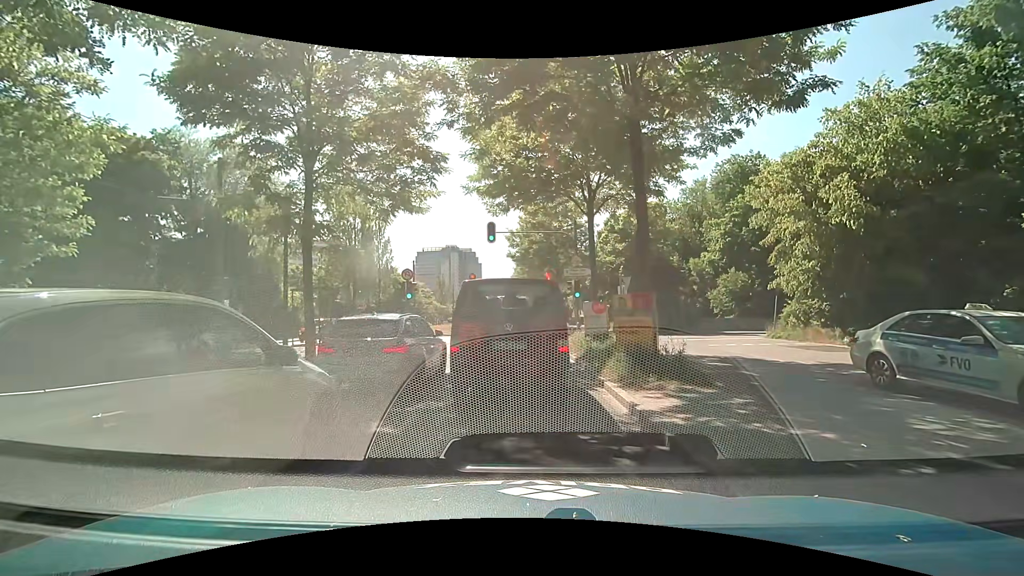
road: secondary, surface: asphalt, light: Day
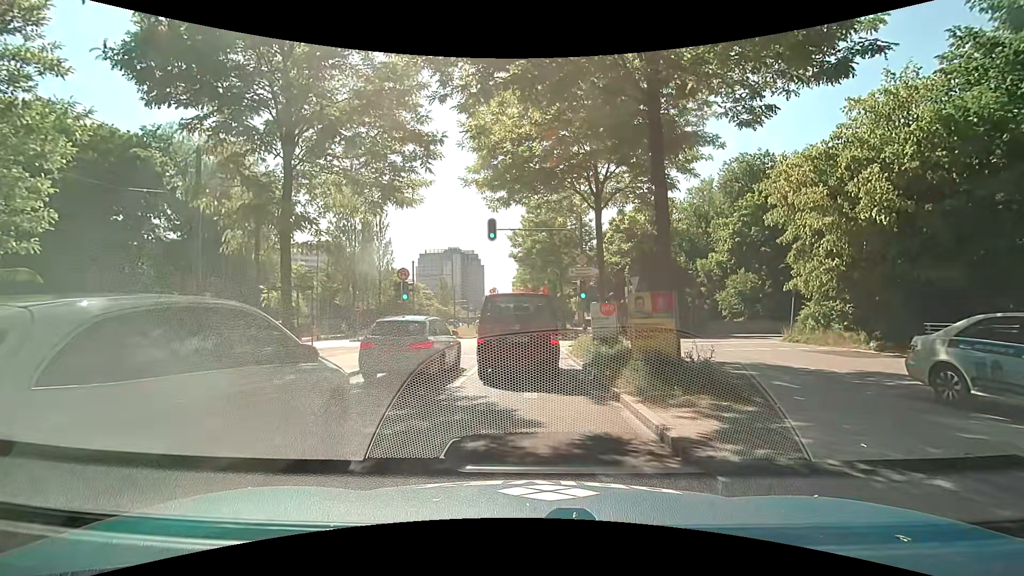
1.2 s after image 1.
(0.0, +1.4) m; -2°
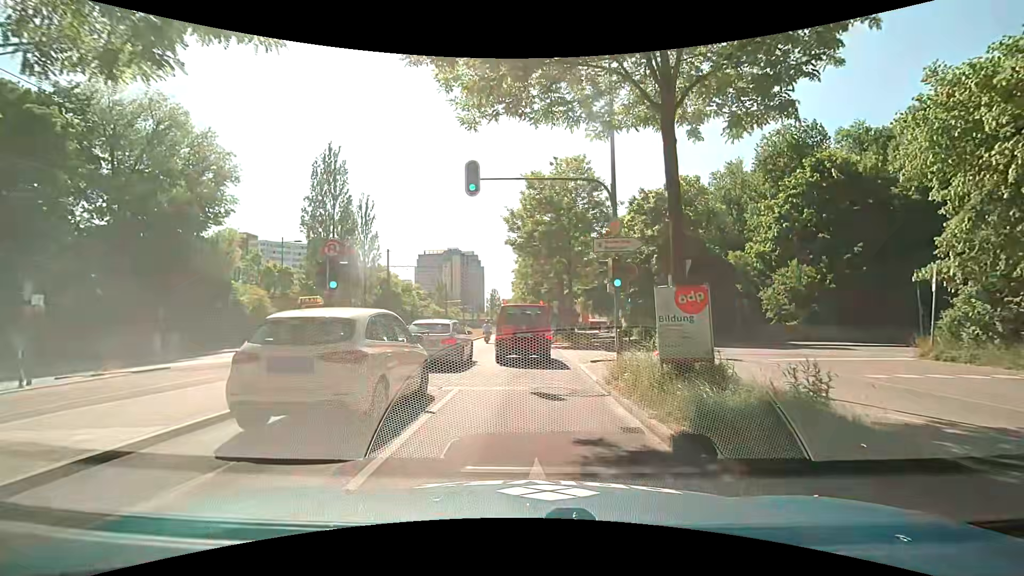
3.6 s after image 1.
(0.0, +9.2) m; +1°
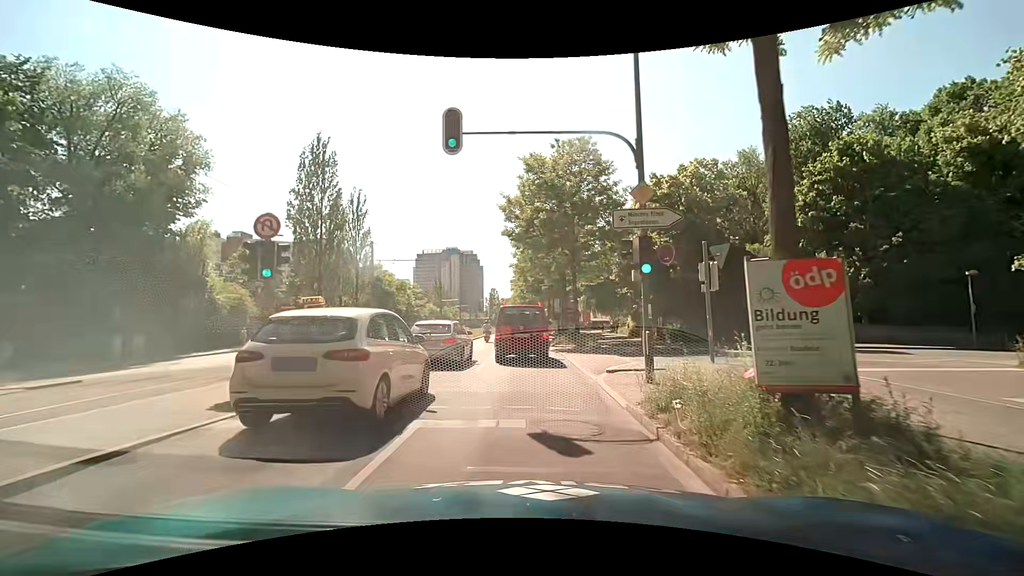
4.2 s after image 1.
(0.0, +3.8) m; 0°
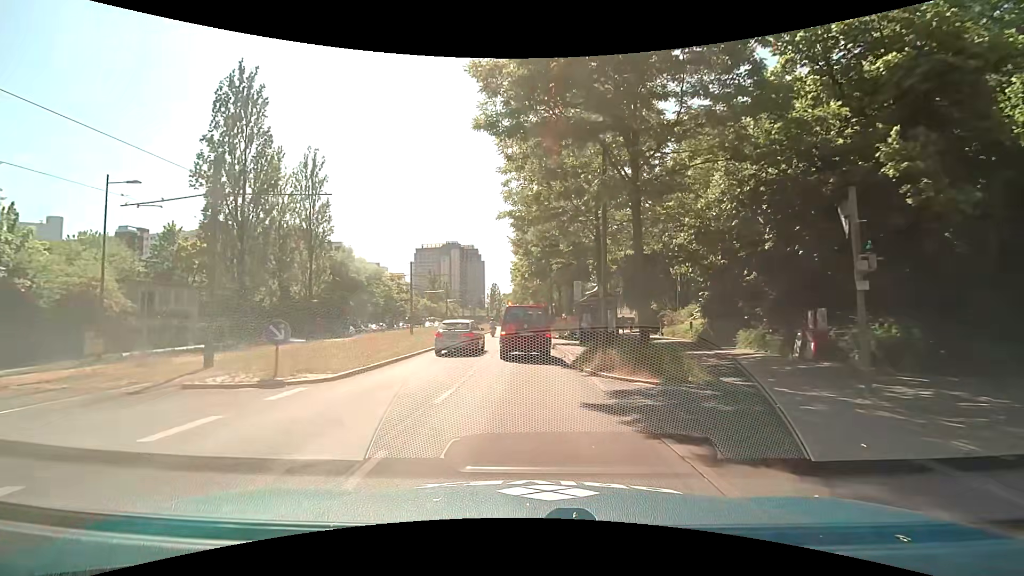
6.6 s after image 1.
(-0.4, +17.9) m; -1°
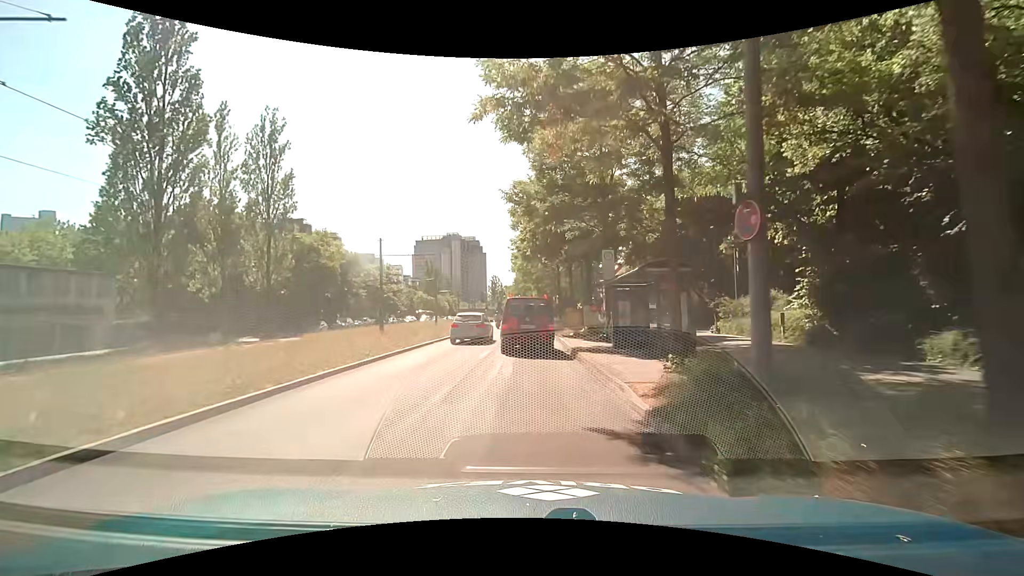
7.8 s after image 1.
(-0.1, +10.5) m; 0°
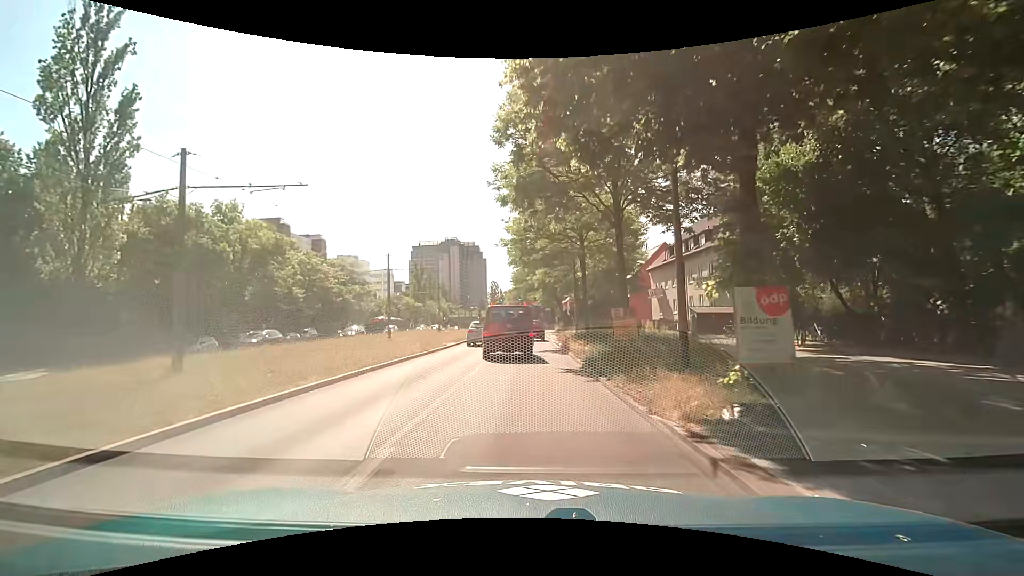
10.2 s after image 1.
(-0.2, +21.5) m; -1°
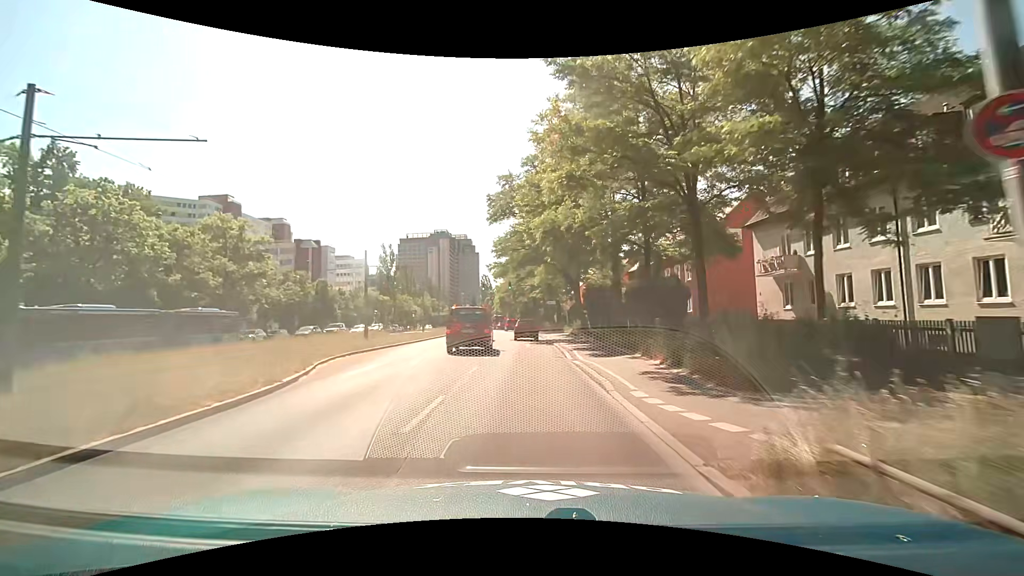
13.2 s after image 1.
(0.0, +29.6) m; +1°
